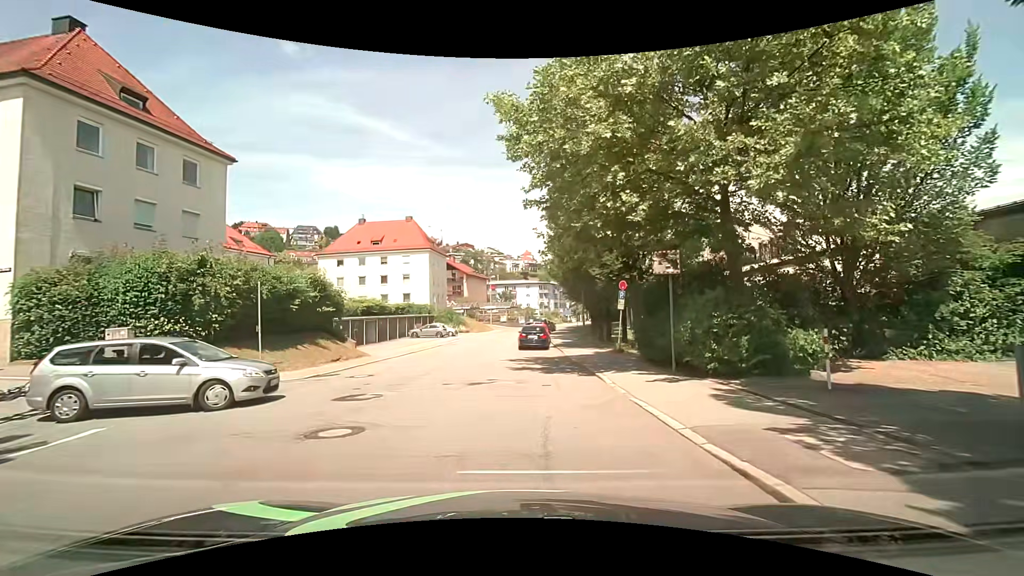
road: tertiary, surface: asphalt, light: Day
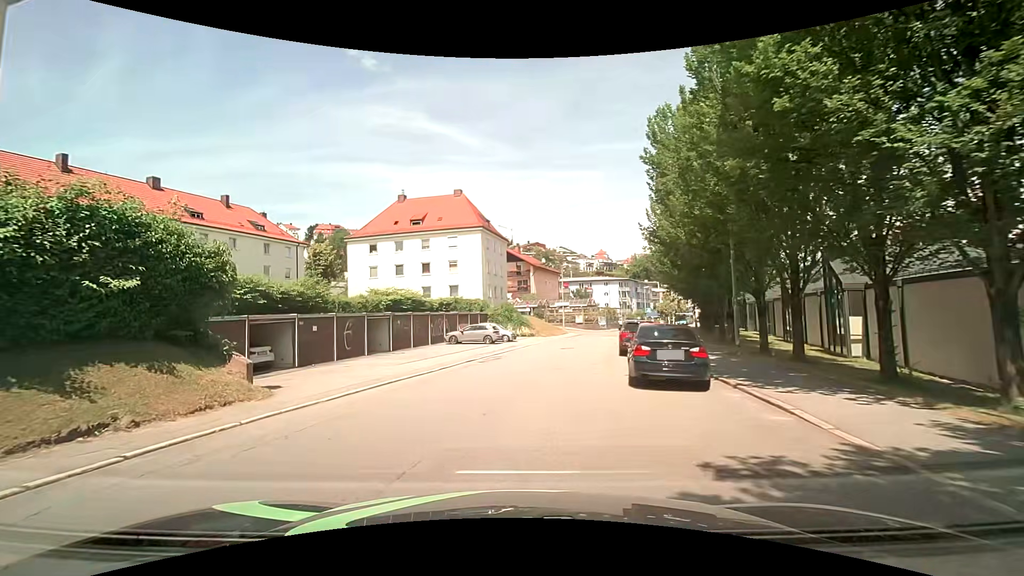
(-0.2, +17.1) m; -7°
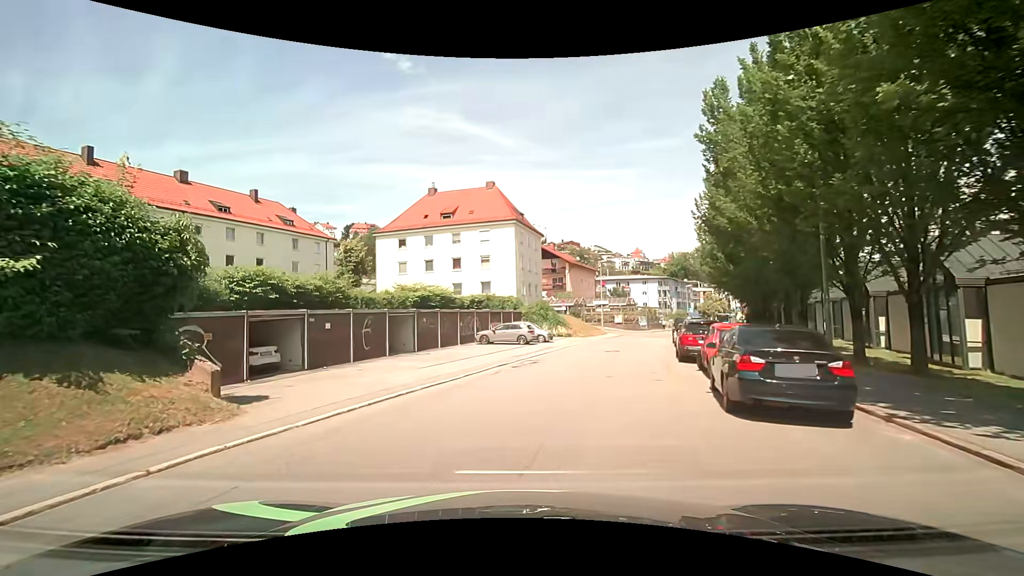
(-0.1, +3.2) m; -5°
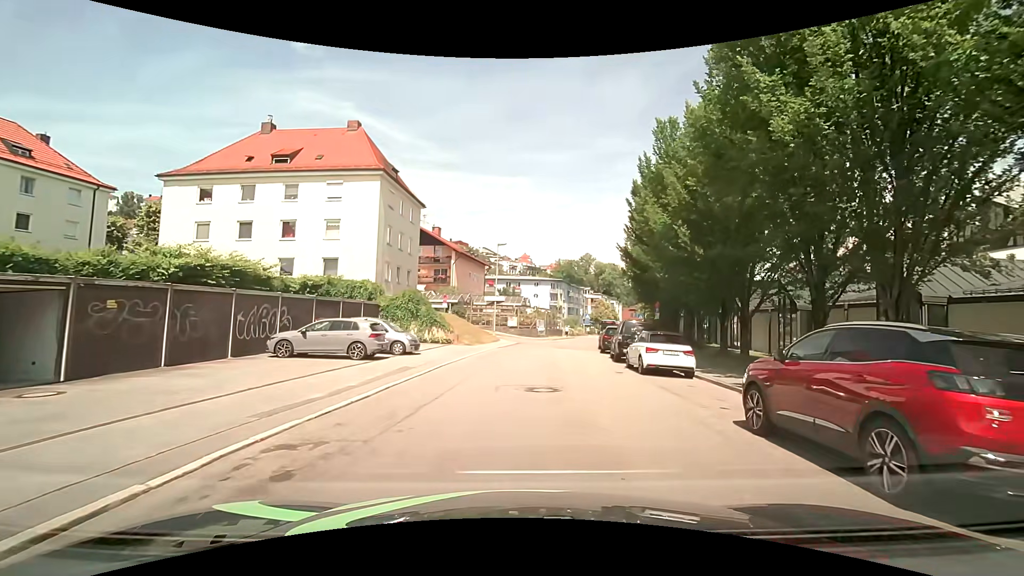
(+1.3, +15.2) m; +13°
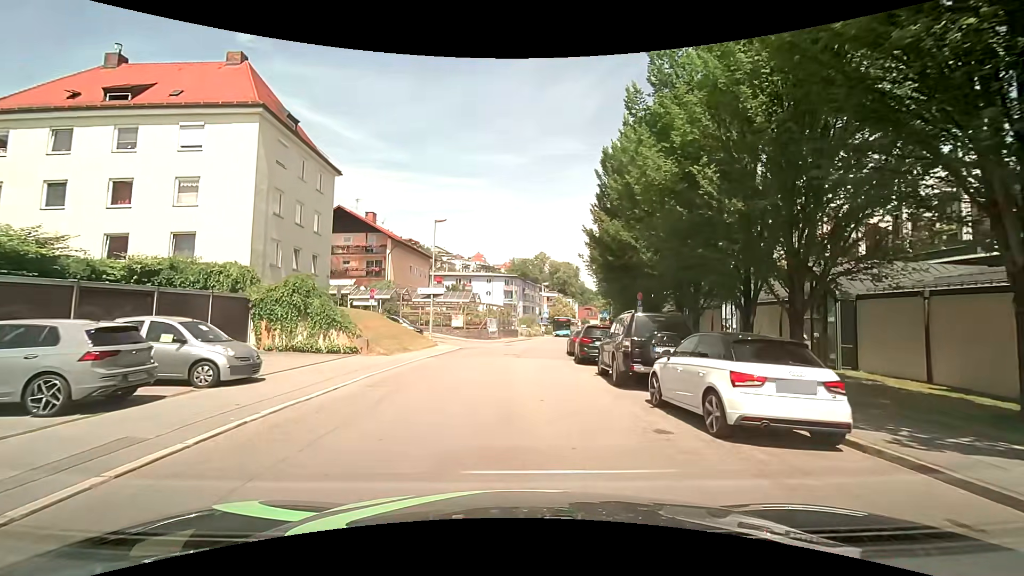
(+0.6, +9.9) m; +5°
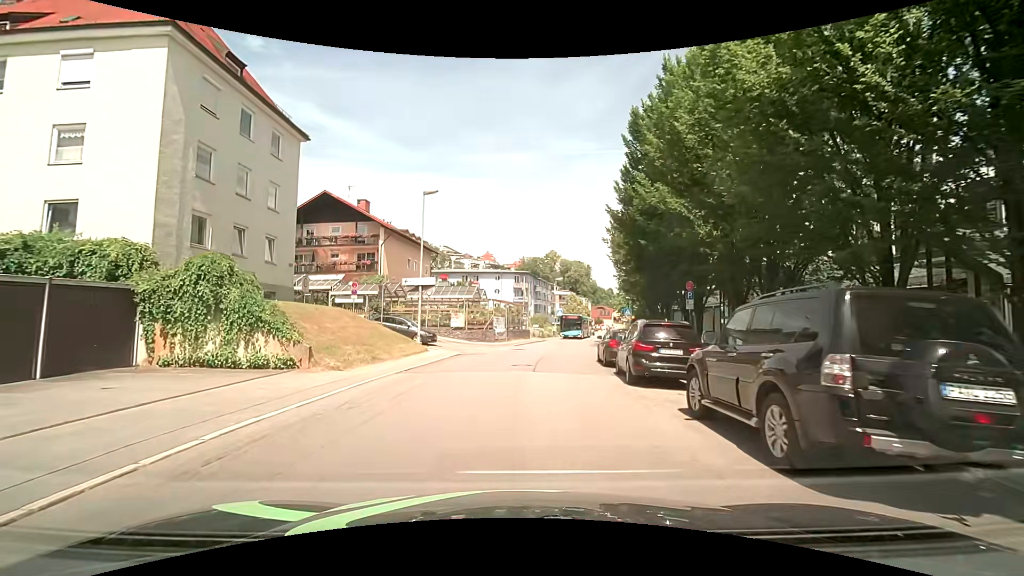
(0.0, +7.3) m; 0°
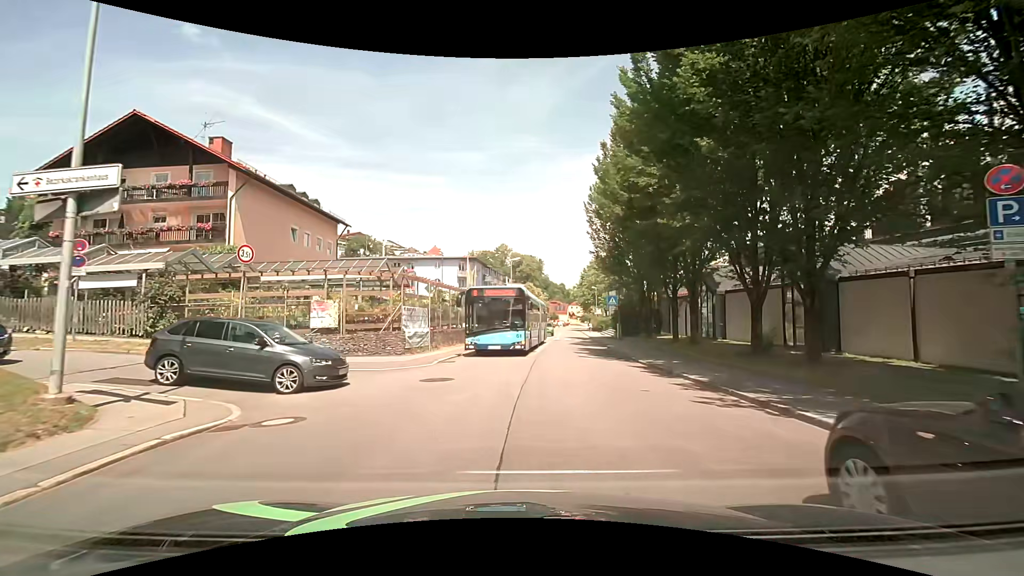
(+0.6, +17.9) m; +5°
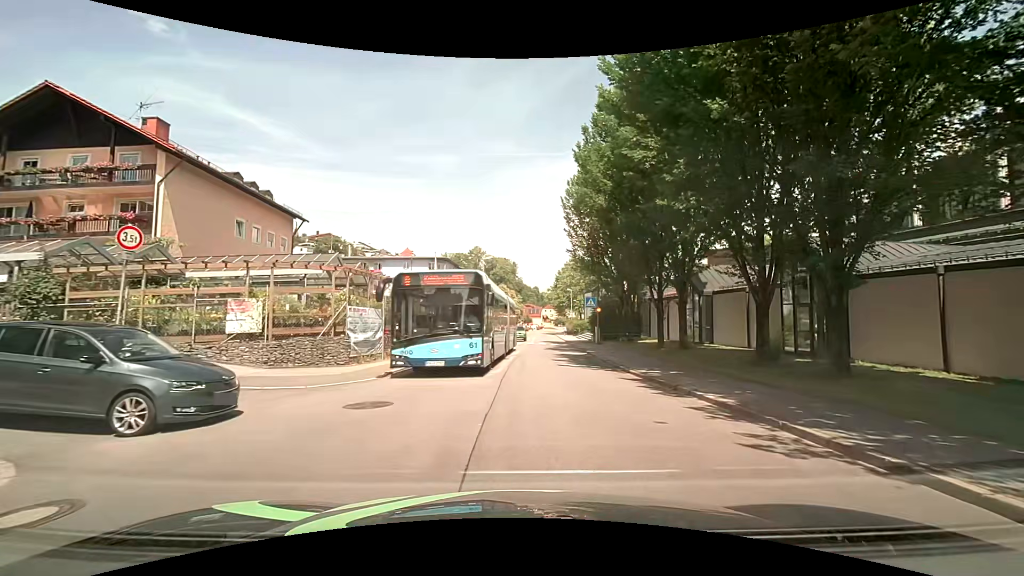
(+0.1, +3.2) m; +5°
(+1, +10) (+2, +20) (+2, +30) (+2, +40) (+2, +50) (+3, +60) (+3, +70) (+3, +80) (+4, +90) (+4, +100) m
